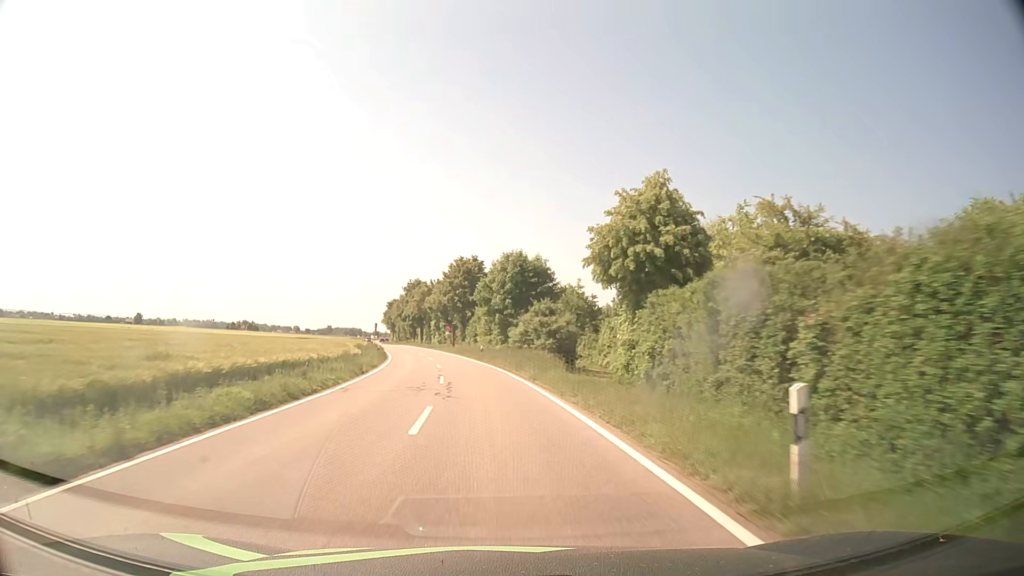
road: tertiary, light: Day
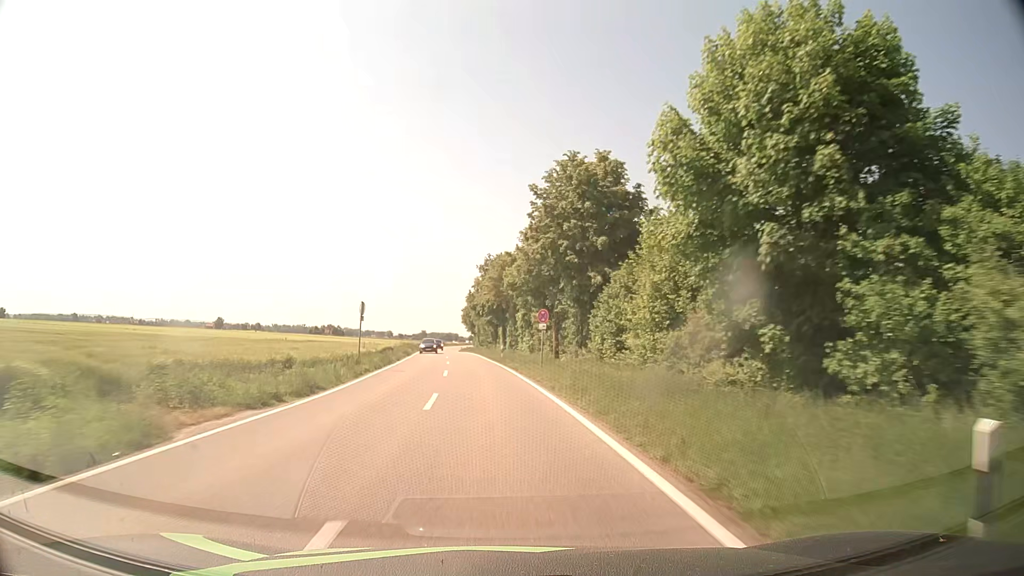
(-3.6, +45.6) m; -8°
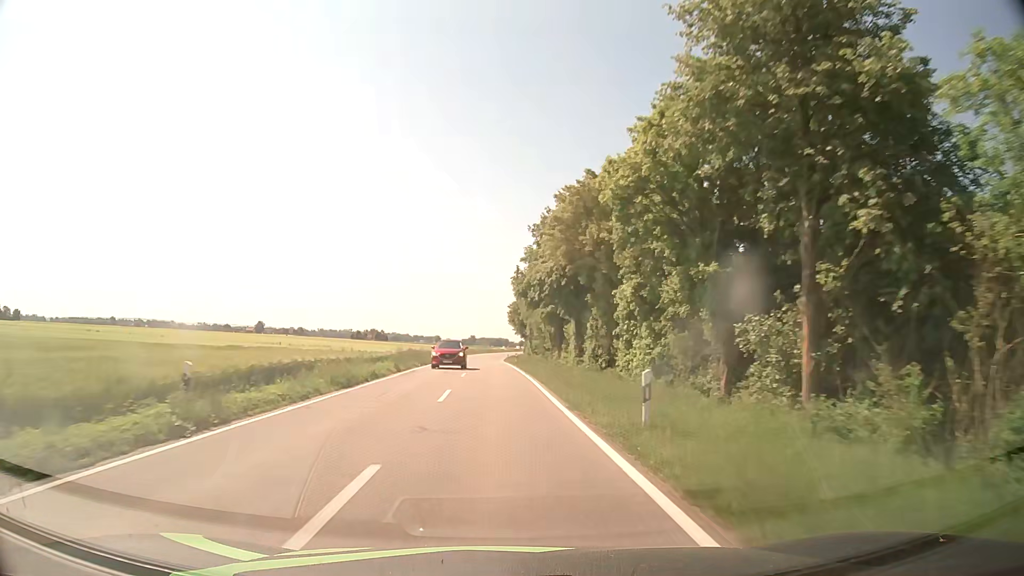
(-1.5, +34.3) m; -5°
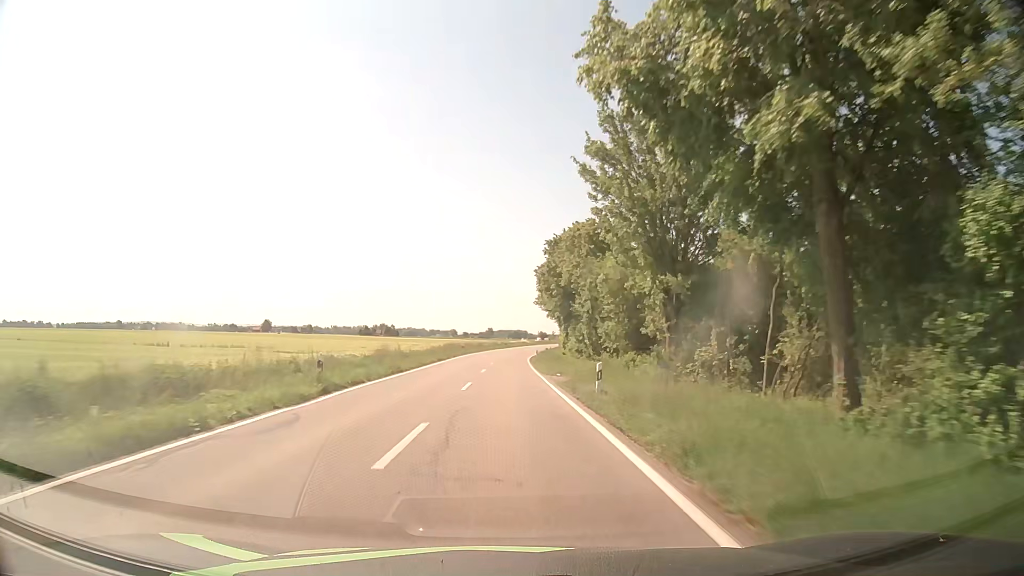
(-0.6, +45.8) m; -1°
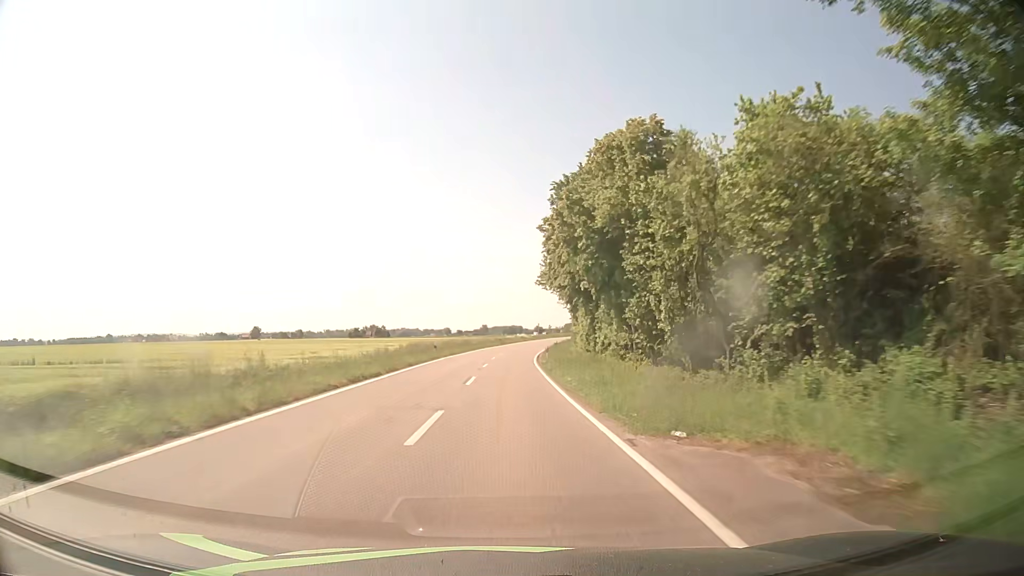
(+0.2, +23.0) m; +1°
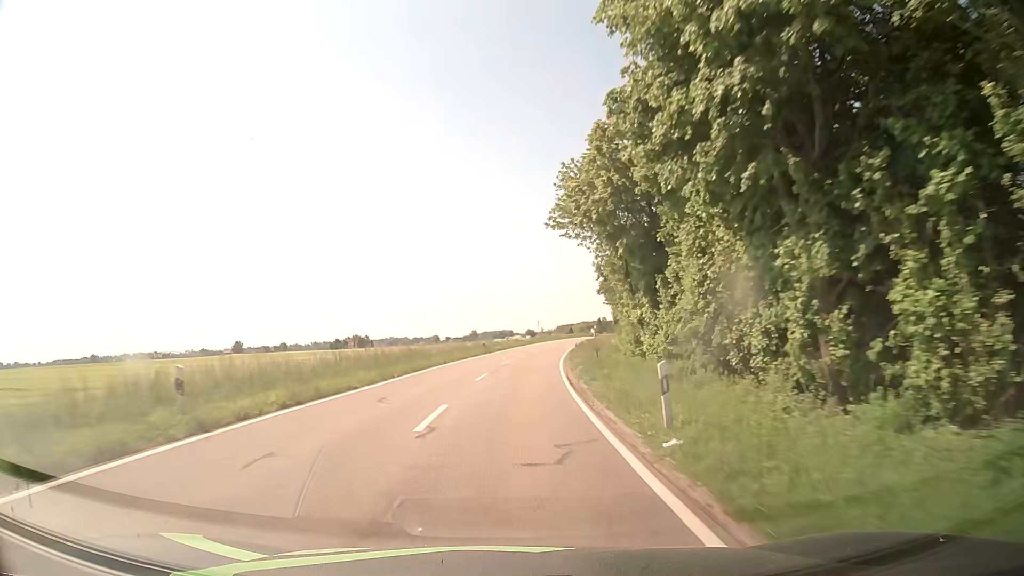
(+0.3, +34.6) m; +1°
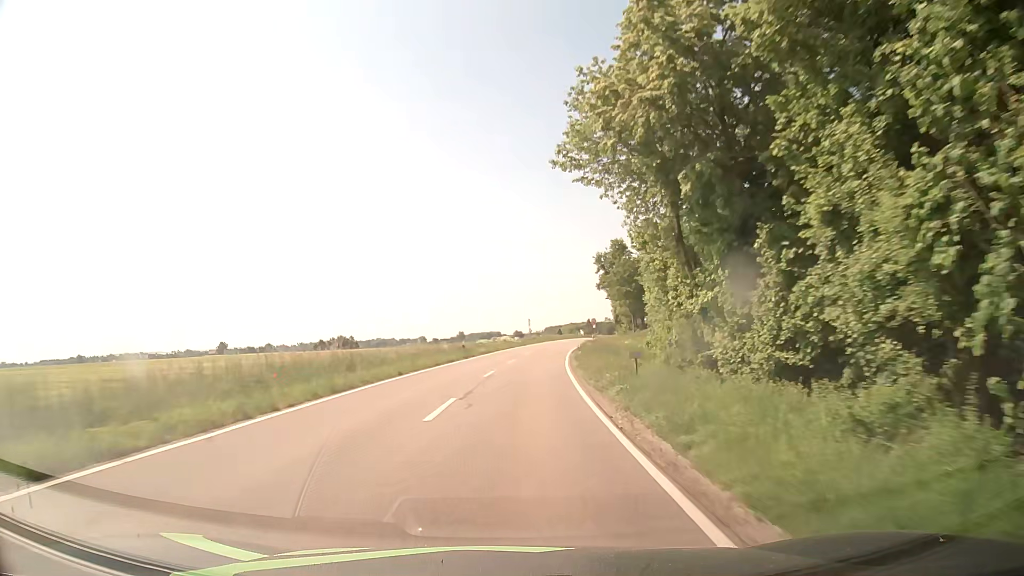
(+0.1, +11.5) m; +1°
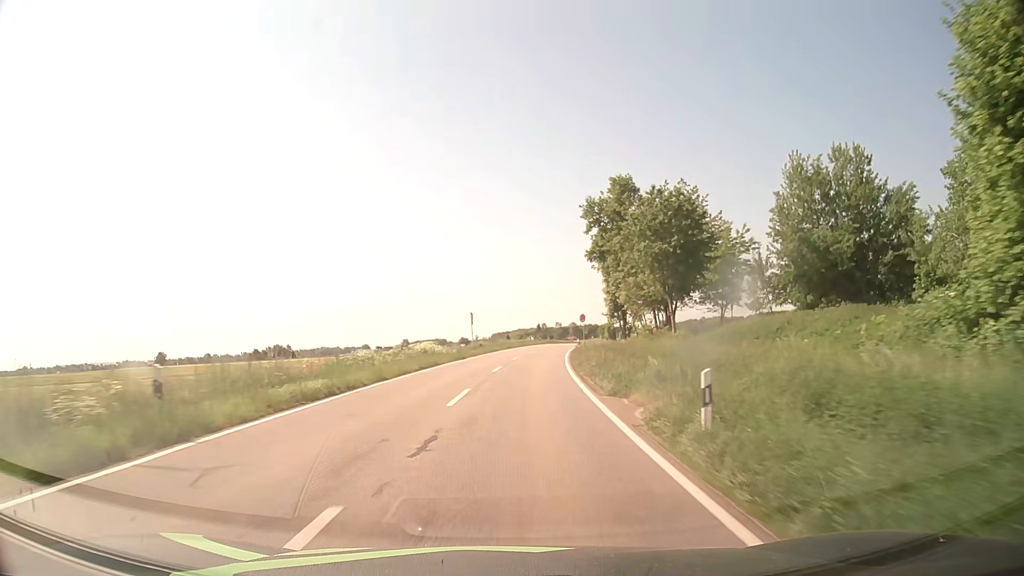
(+1.6, +34.3) m; +5°
(0, +10) (0, +20) (+1, +30) (+2, +40) (+3, +50) (+4, +60) (+5, +70) (+7, +80) (+8, +89) (+10, +99) m
